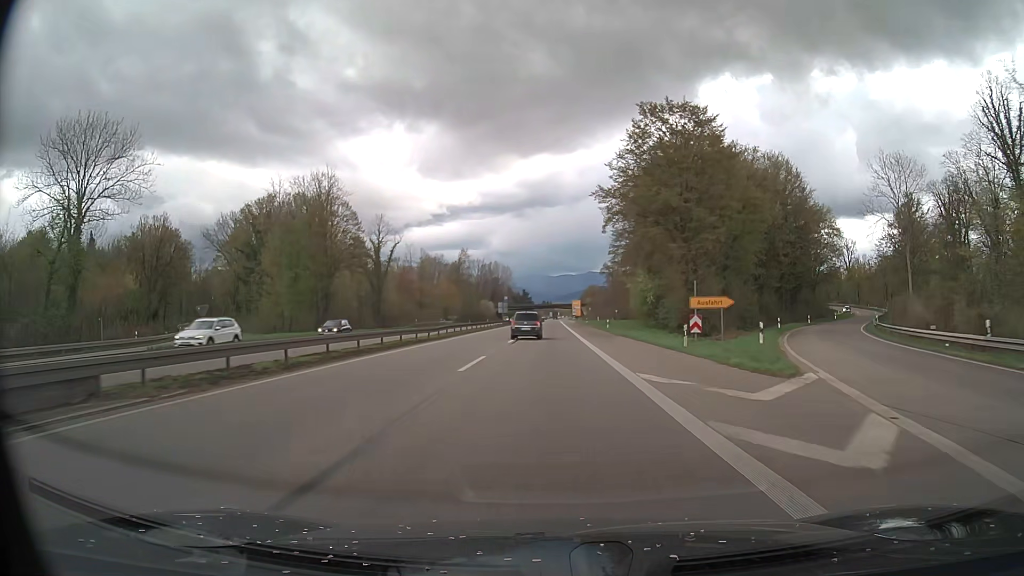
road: trunk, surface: asphalt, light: Day
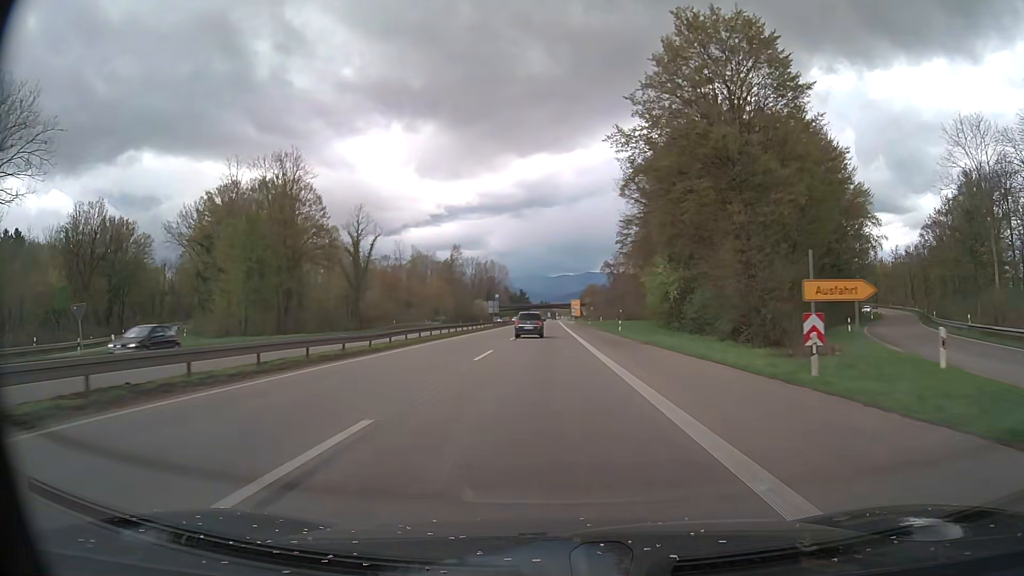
(0.0, +13.9) m; 0°
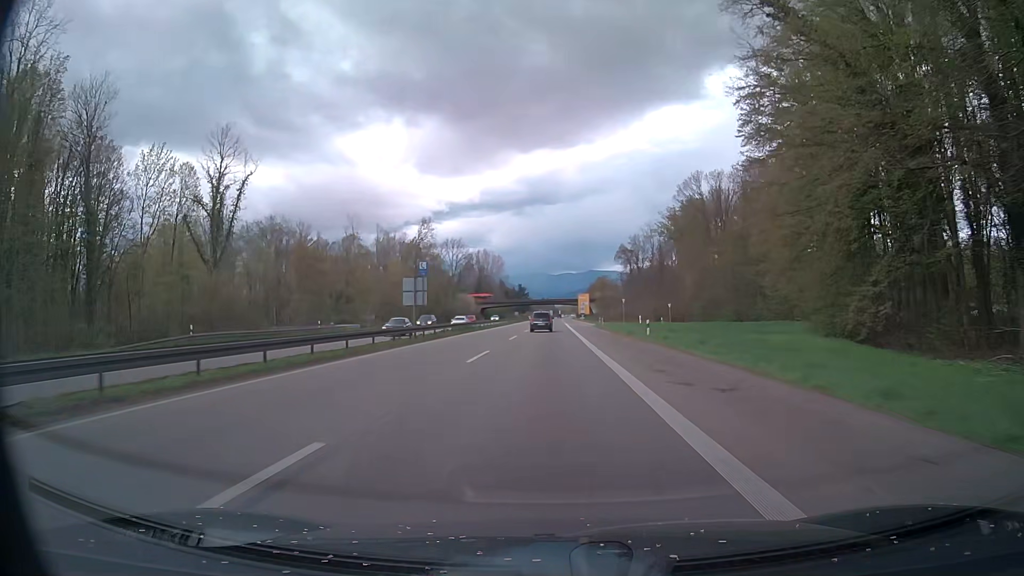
(-0.2, +55.7) m; 0°
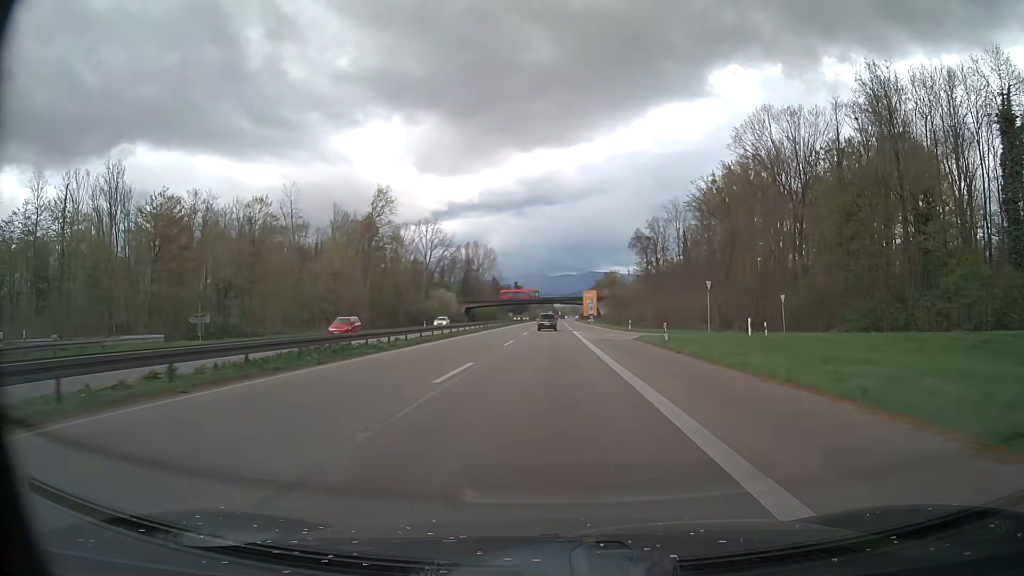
(-0.1, +41.5) m; 0°
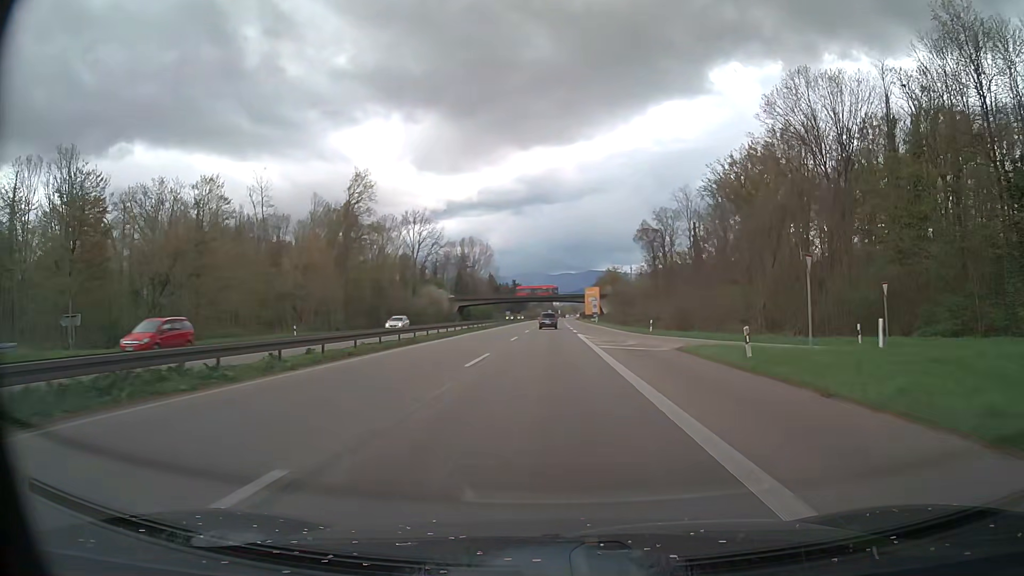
(0.0, +13.8) m; 0°
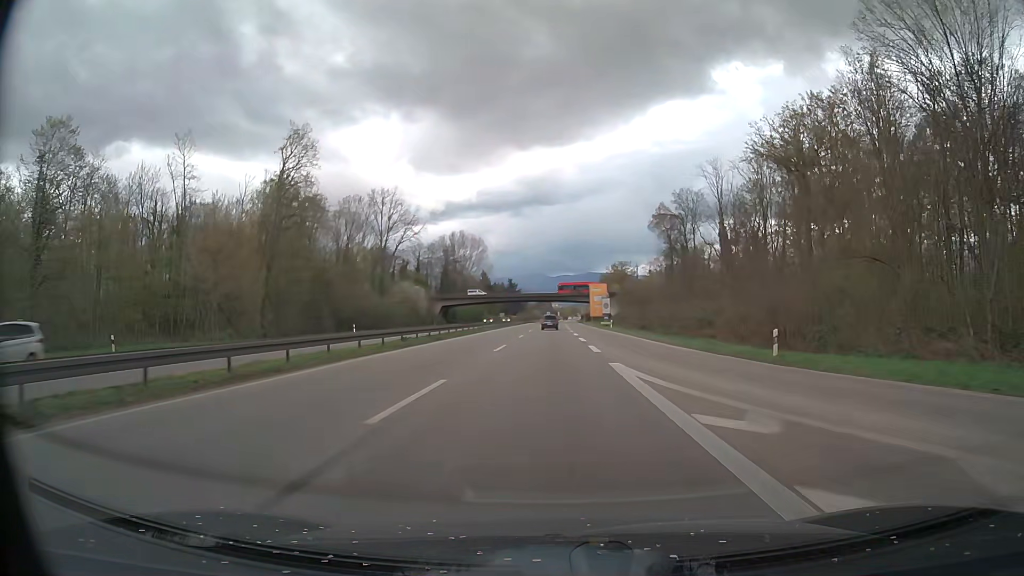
(0.0, +27.4) m; 0°
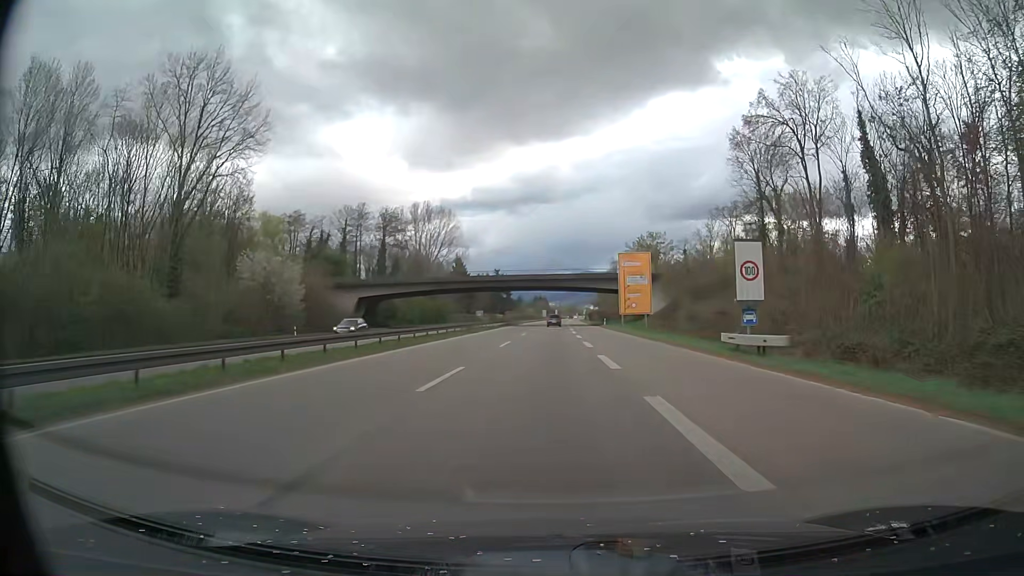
(+0.1, +68.5) m; 0°
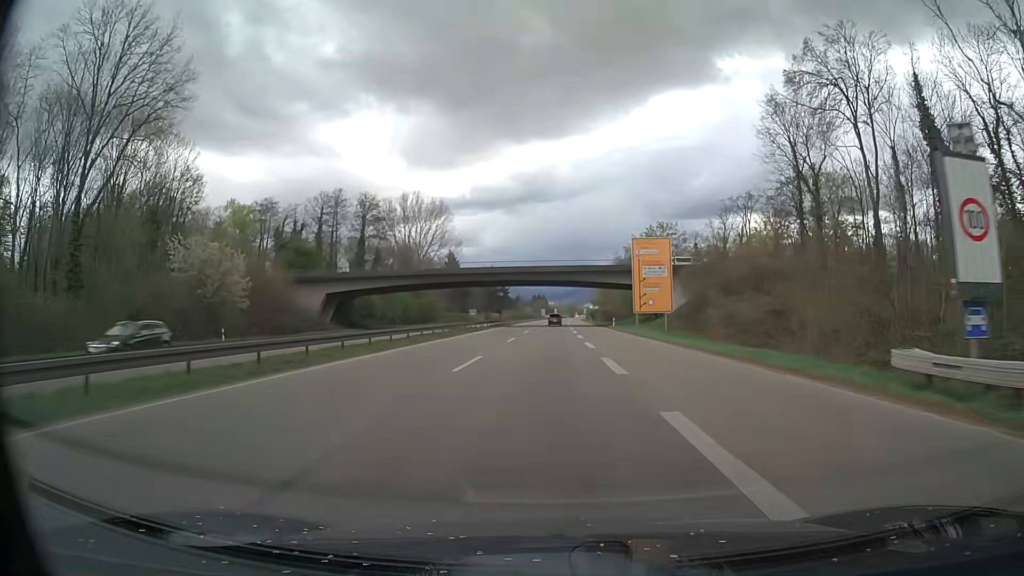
(0.0, +13.8) m; 0°
(0, +10) (0, +20) (0, +30) (0, +40) (0, +50) (0, +60) (0, +70) (0, +80) (0, +90) (0, +100) m
